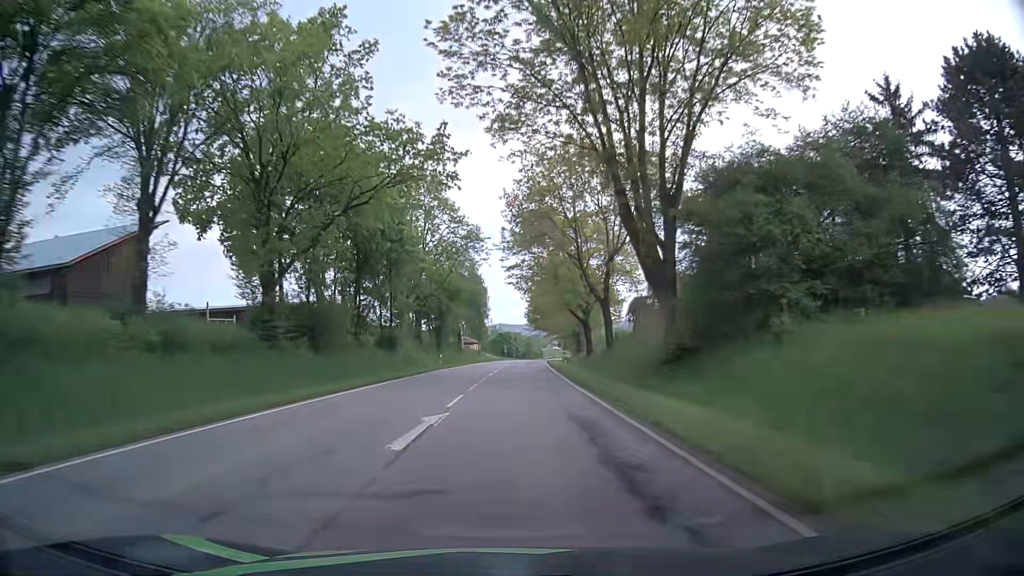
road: secondary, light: Day
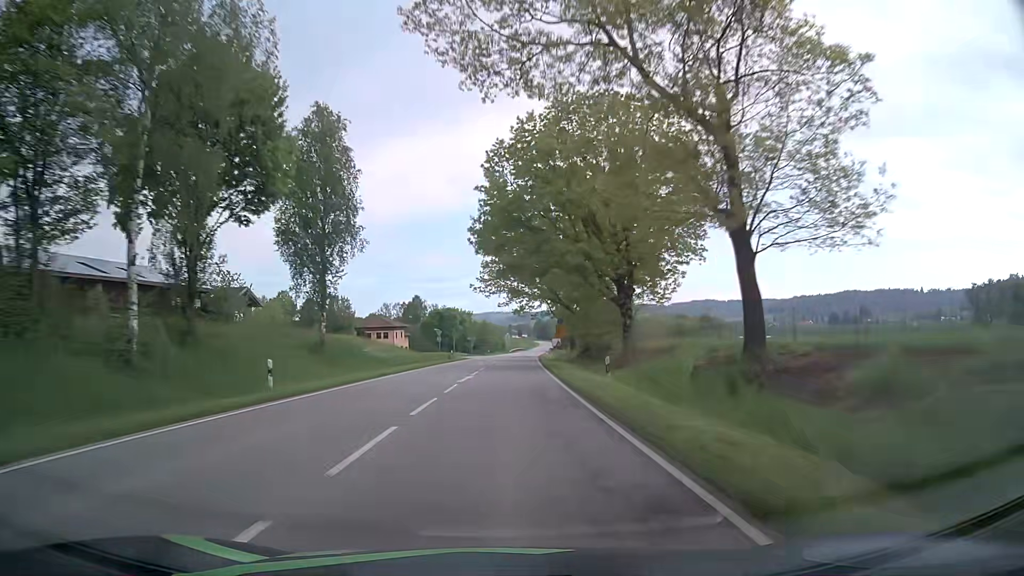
(+3.0, +80.8) m; +4°
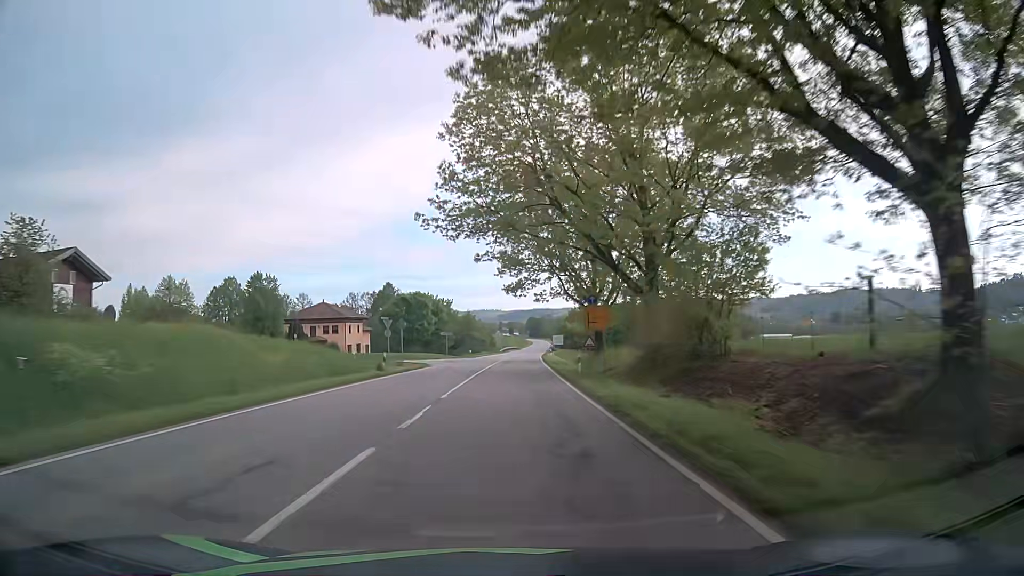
(+0.1, +32.4) m; +1°
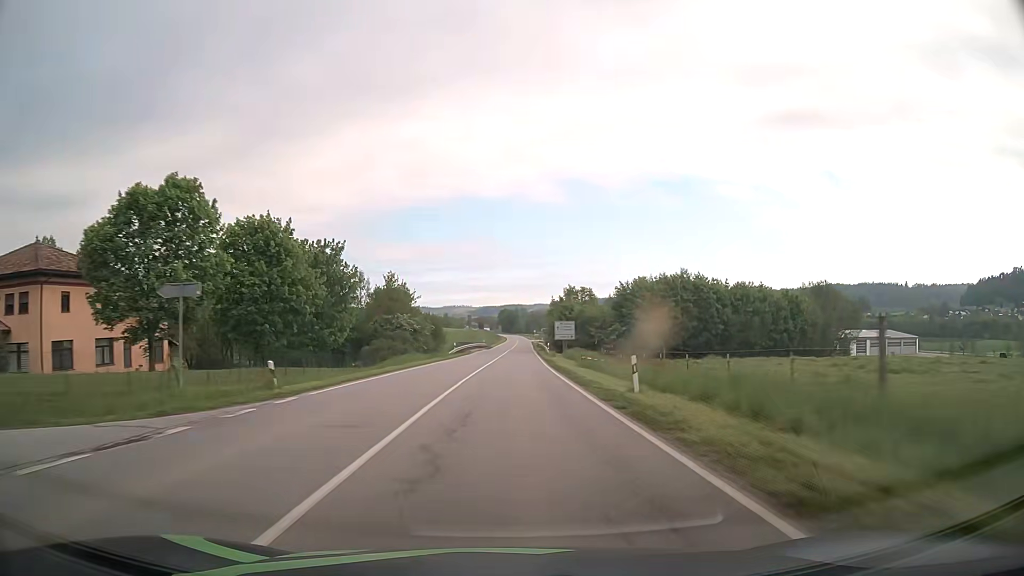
(+1.2, +63.5) m; +2°
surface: asphalt
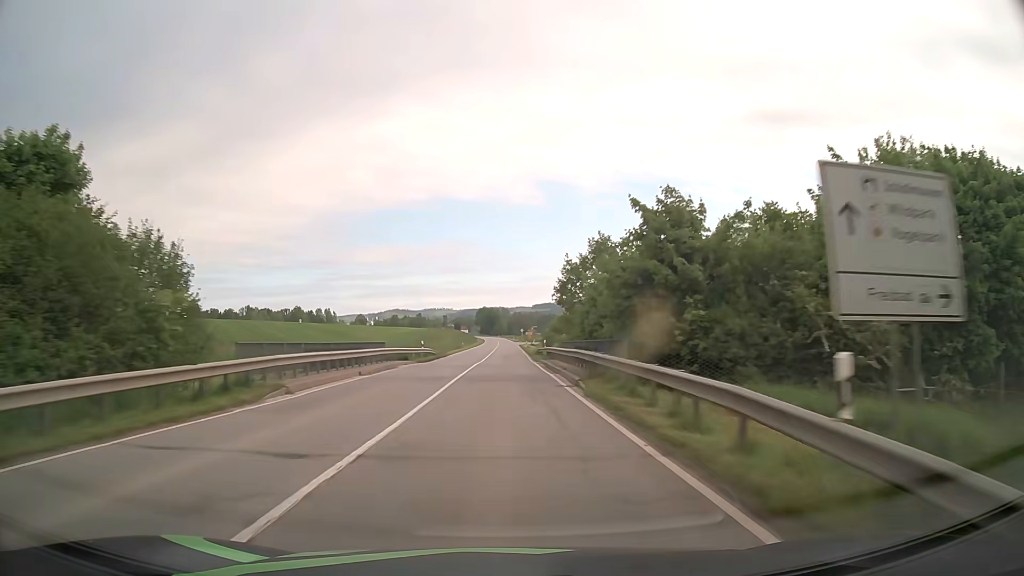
(+1.1, +61.0) m; +2°
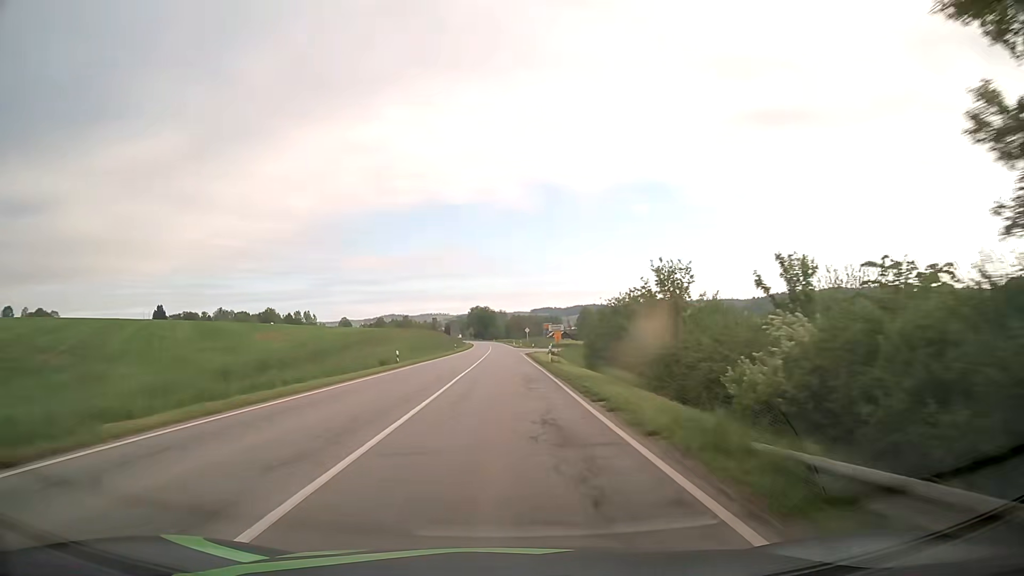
(+0.1, +58.6) m; 0°
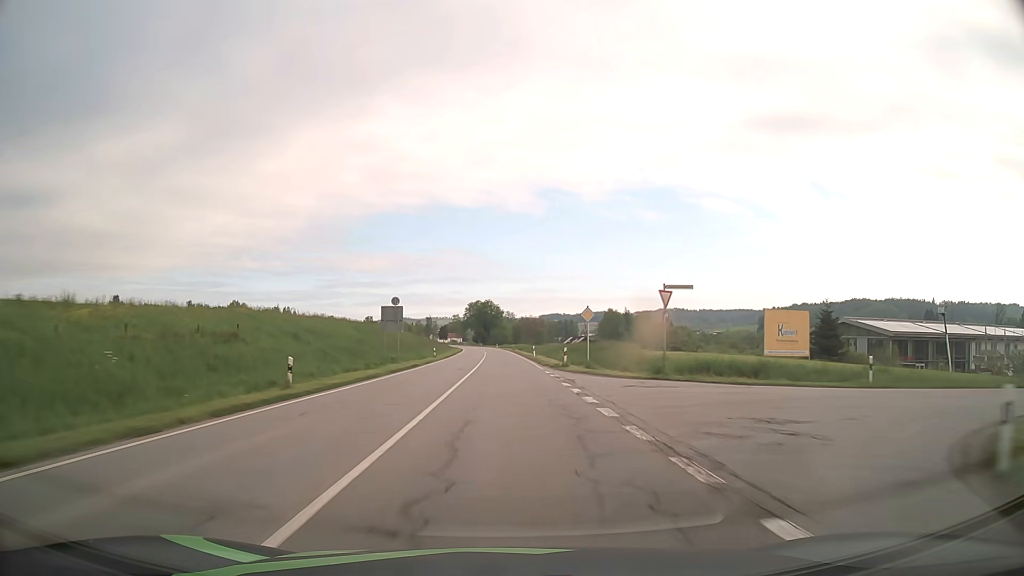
(-0.5, +73.1) m; -1°
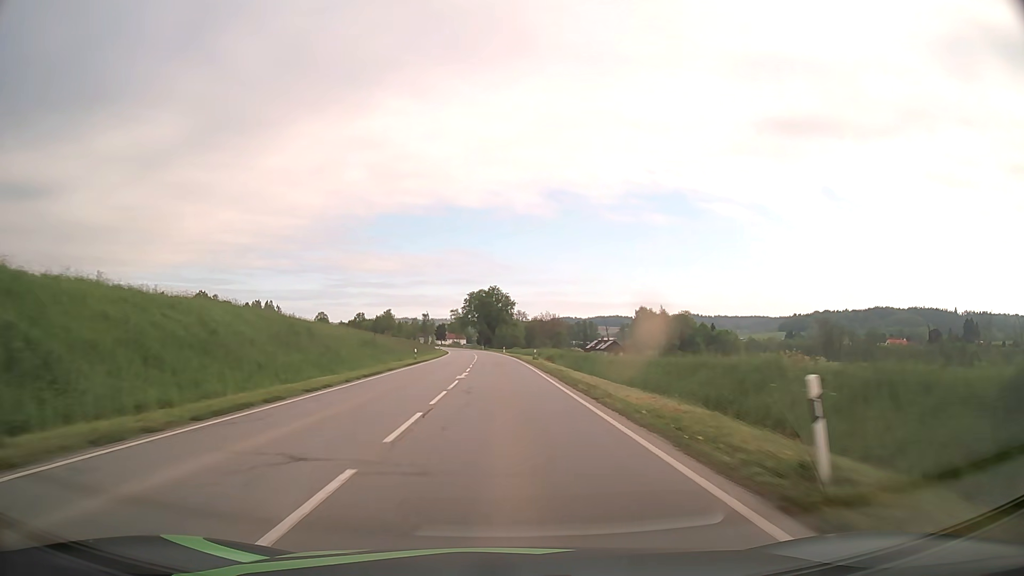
(-0.4, +59.1) m; -1°
(0, +10) (0, +20) (0, +30) (0, +40) (-1, +50) (-1, +60) (-1, +70) (-2, +80) (-2, +90) (-3, +100) m
